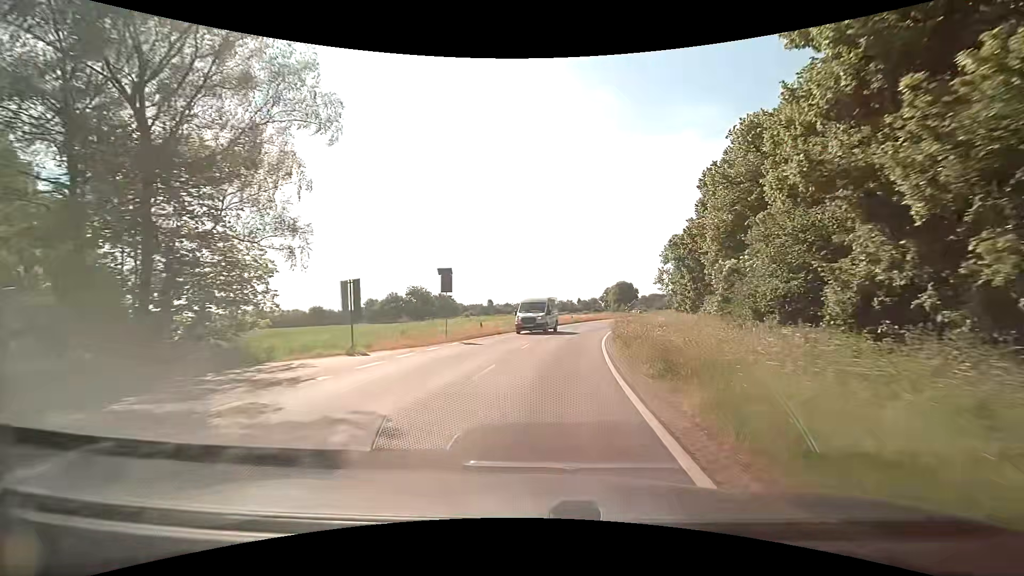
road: tertiary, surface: asphalt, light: Day
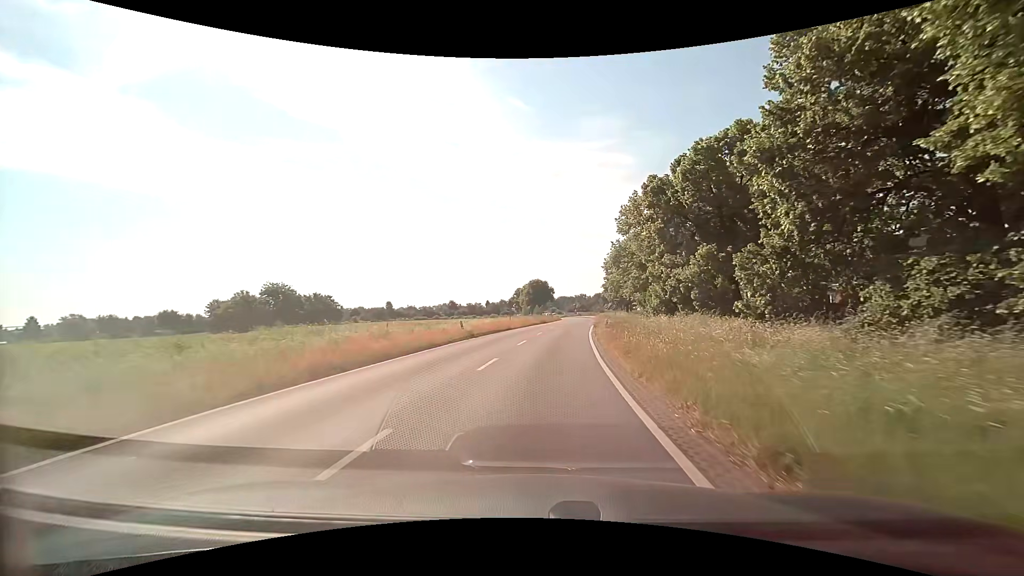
(+3.3, +33.2) m; +11°
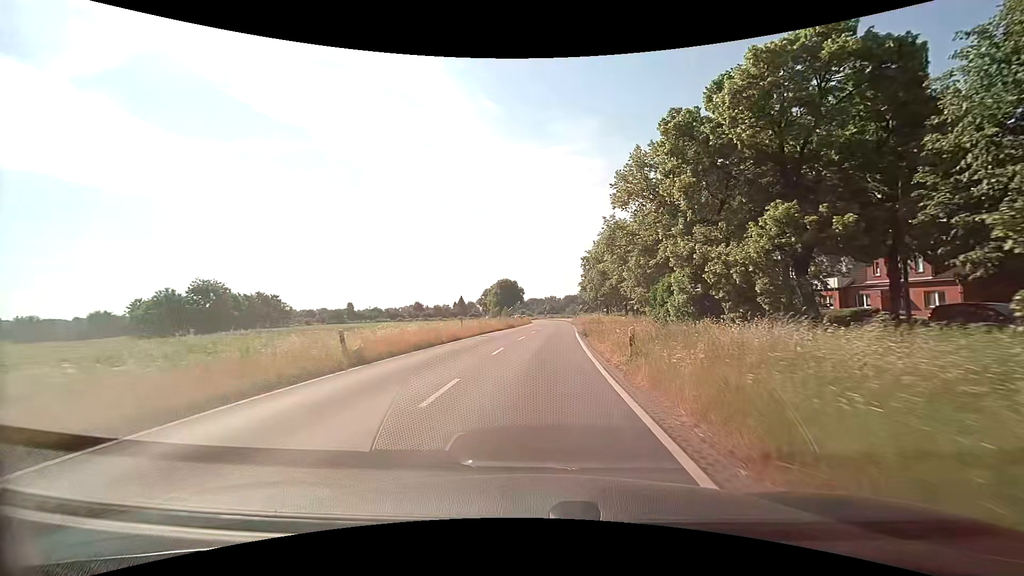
(+0.4, +13.6) m; +3°
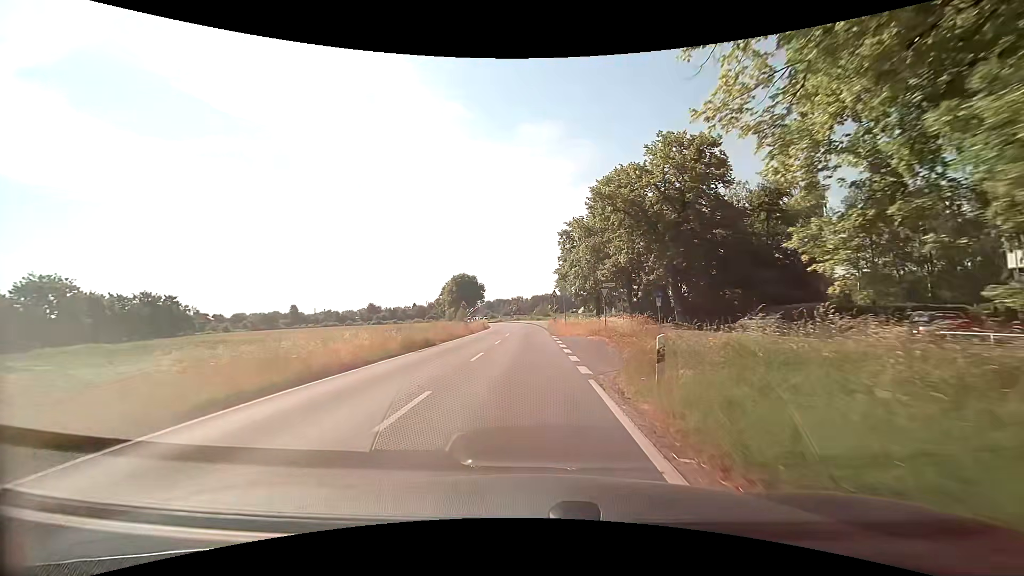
(+1.2, +28.0) m; +4°
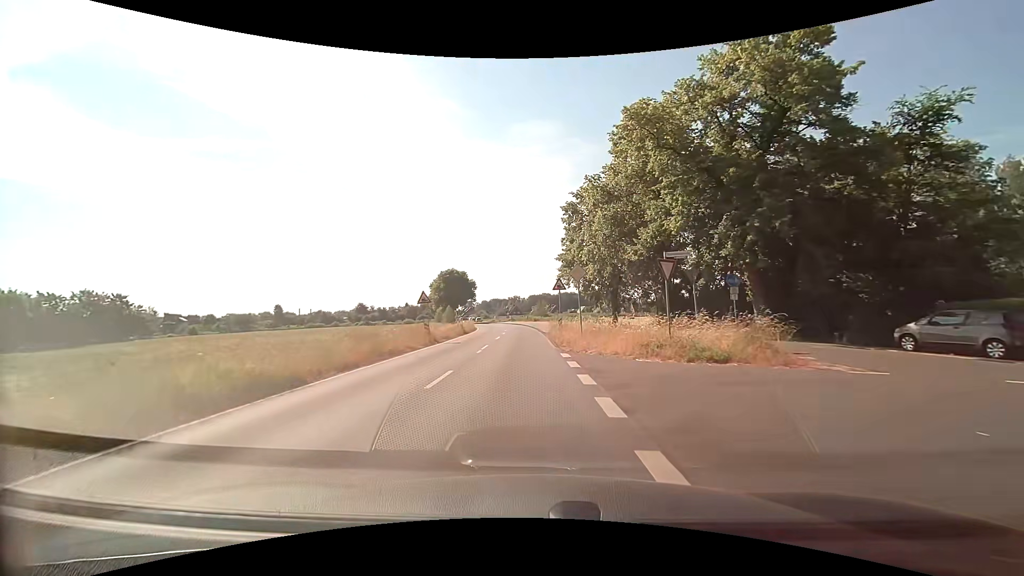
(0.0, +14.5) m; 0°
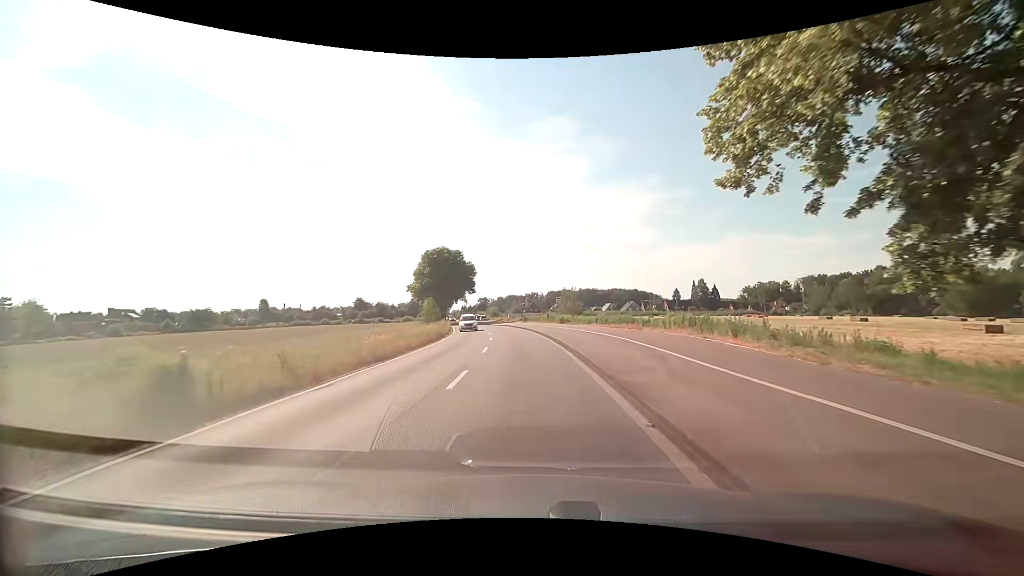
(-0.8, +37.4) m; -2°
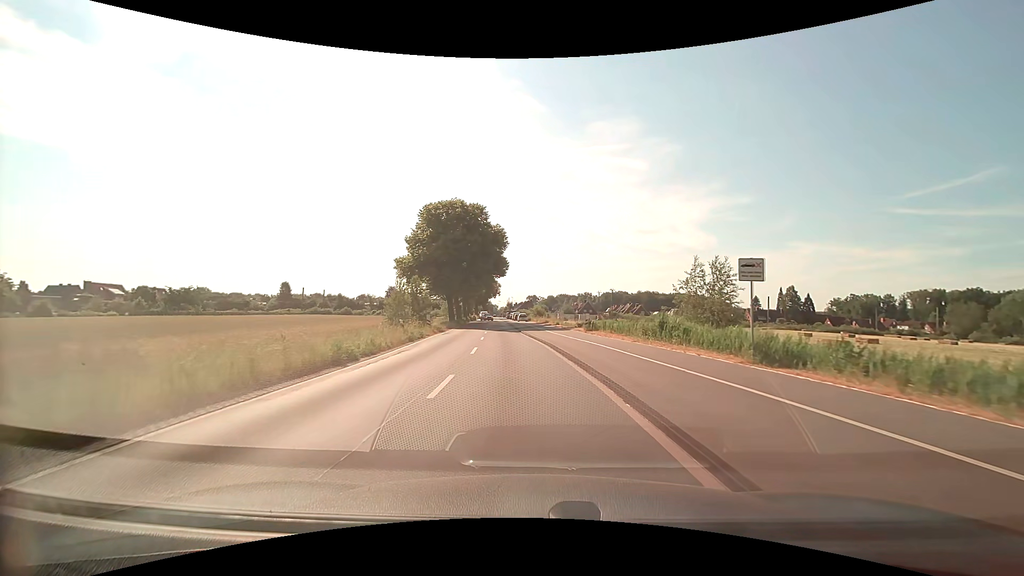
(-1.6, +36.4) m; -6°
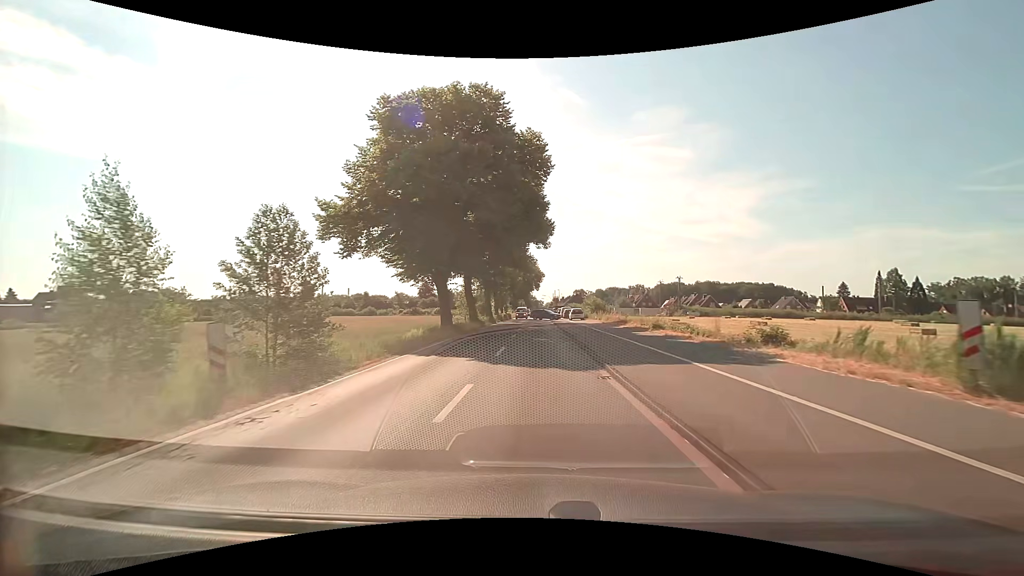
(-1.5, +28.4) m; -5°
(0, +10) (0, +20) (0, +30) (0, +40) (0, +50) (0, +60) (0, +70) (0, +80) (0, +90) (0, +100) m
